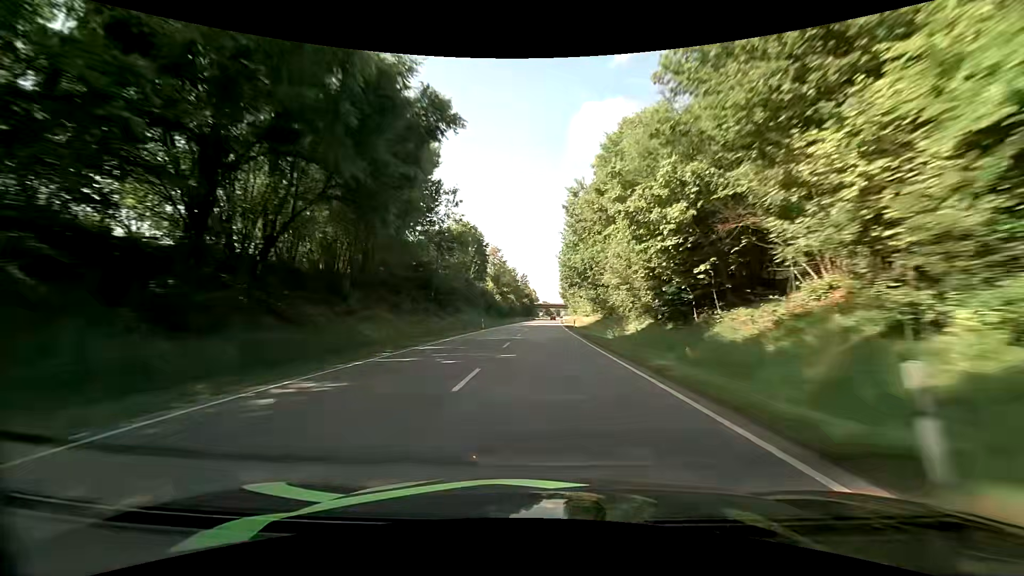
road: primary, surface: asphalt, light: Day
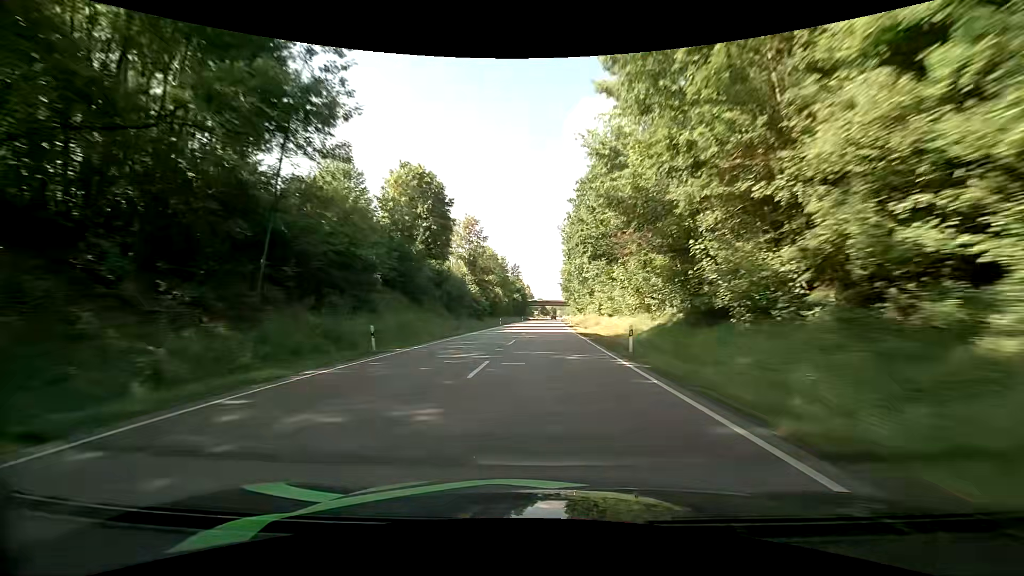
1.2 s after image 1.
(+0.2, +35.1) m; 0°
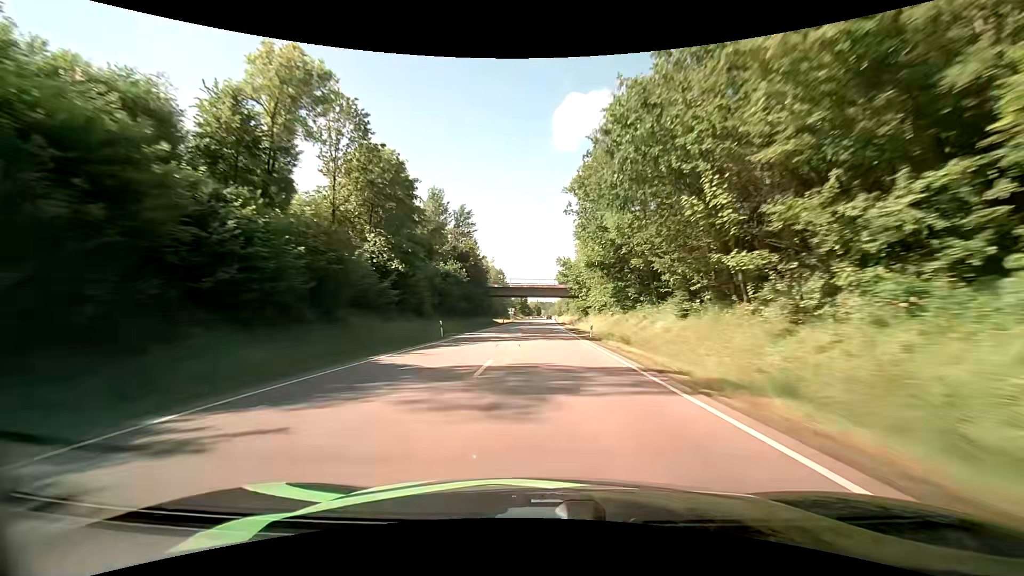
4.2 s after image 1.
(+2.0, +85.5) m; +3°
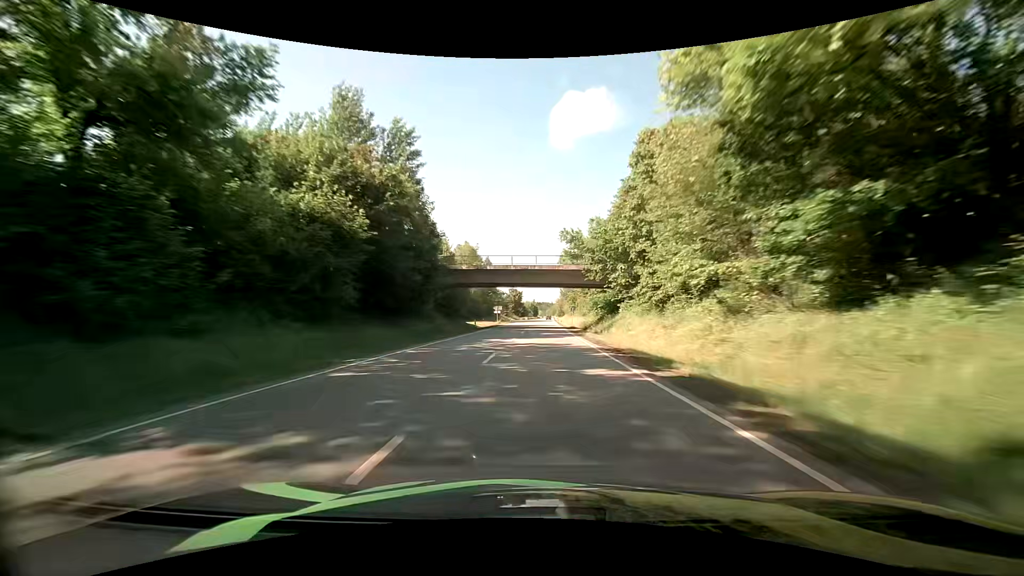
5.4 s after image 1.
(0.0, +33.9) m; 0°
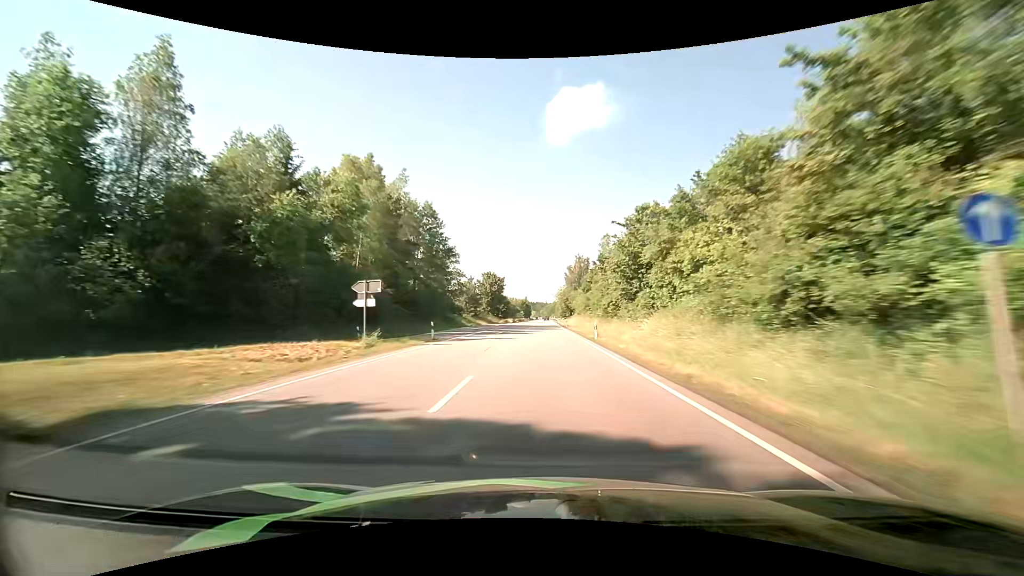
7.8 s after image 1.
(+0.2, +68.6) m; 0°
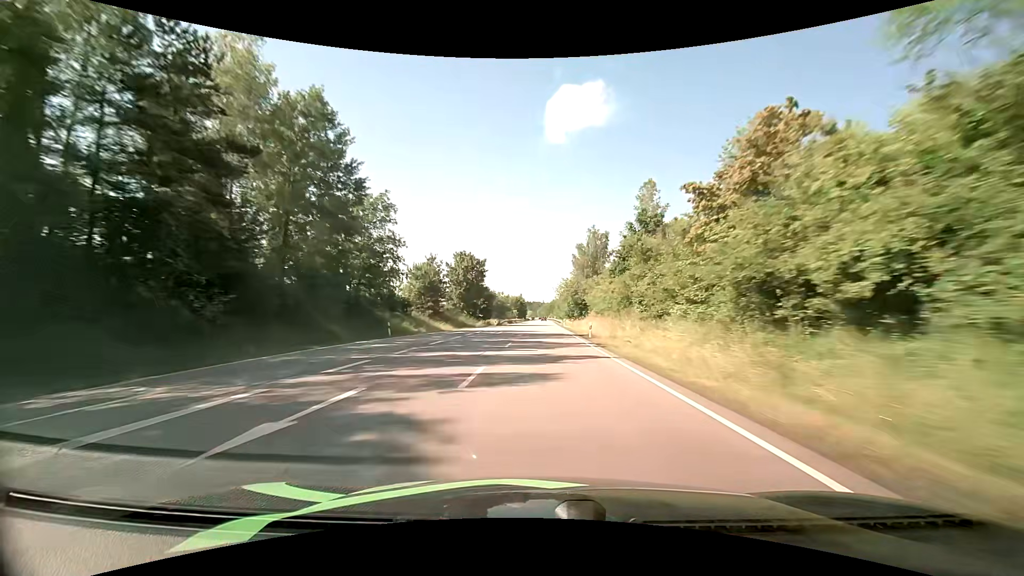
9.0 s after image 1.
(+0.2, +34.6) m; +1°
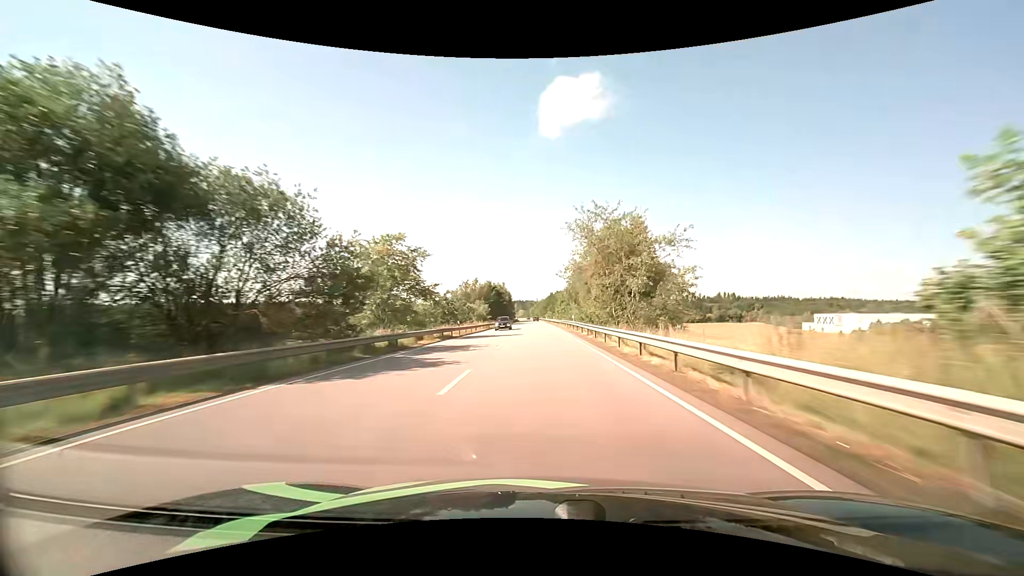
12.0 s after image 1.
(+0.7, +87.0) m; +1°
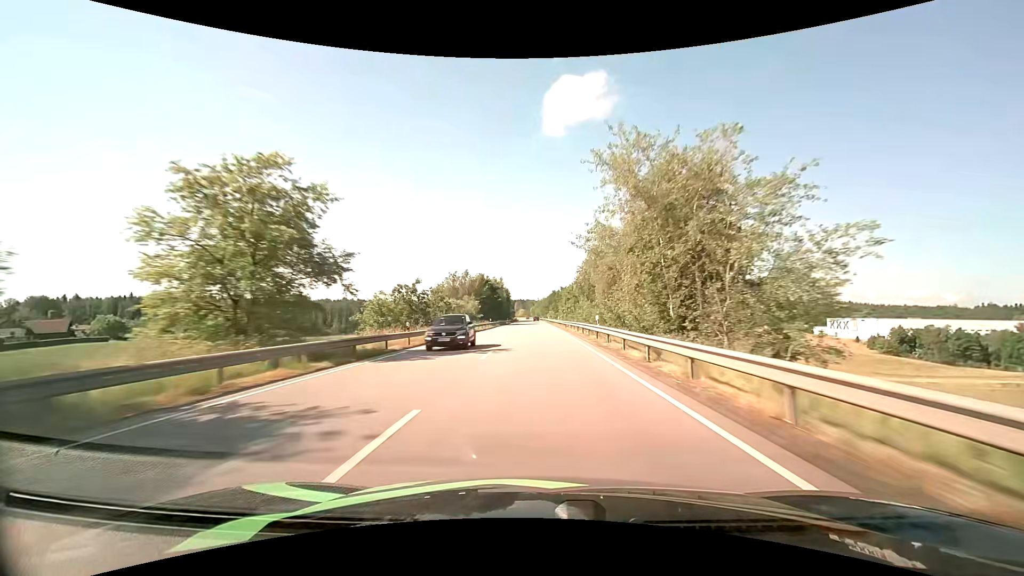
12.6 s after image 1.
(-0.1, +17.5) m; 0°
(0, +10) (0, +20) (0, +30) (0, +40) (0, +50) (0, +60) (0, +70) (0, +80) (-1, +90) (-1, +100) m
